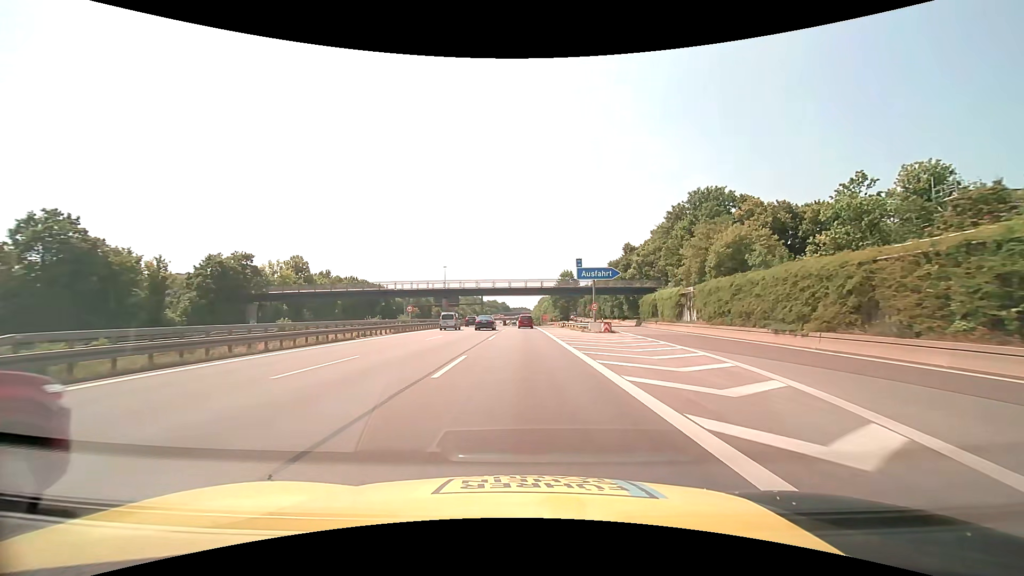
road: motorway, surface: asphalt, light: Day
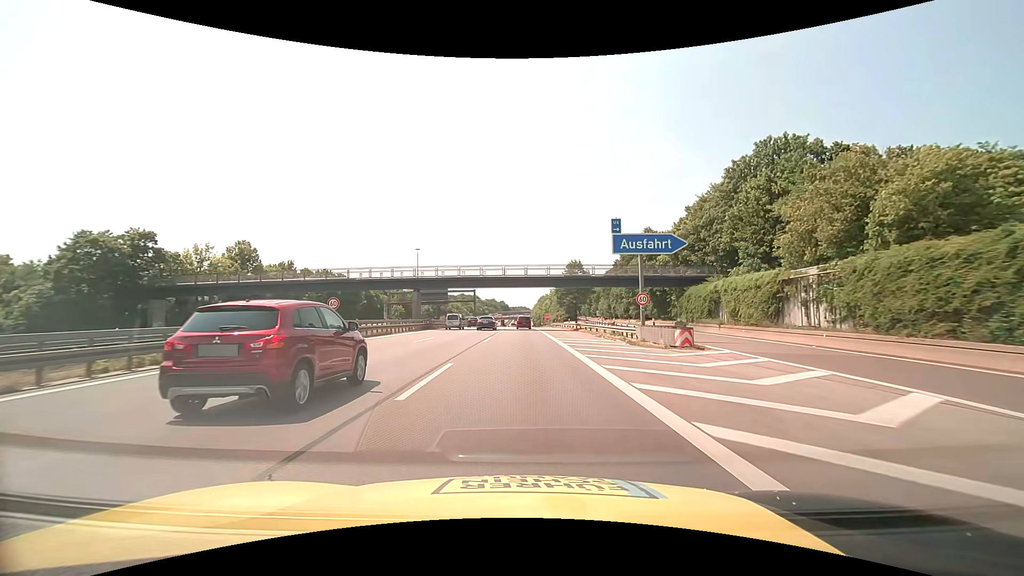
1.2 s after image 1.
(0.0, +20.8) m; 0°
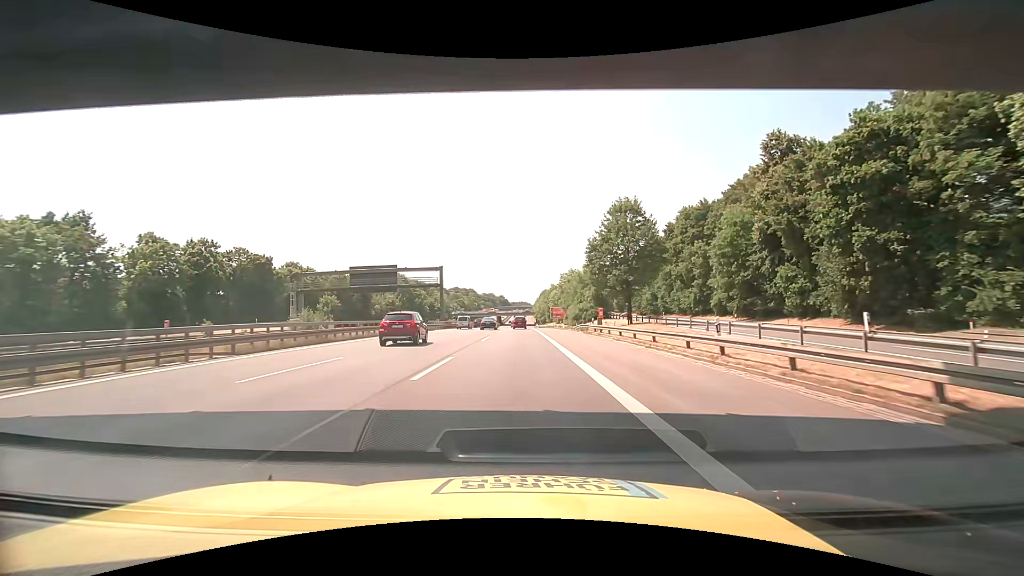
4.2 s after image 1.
(+0.2, +52.1) m; 0°
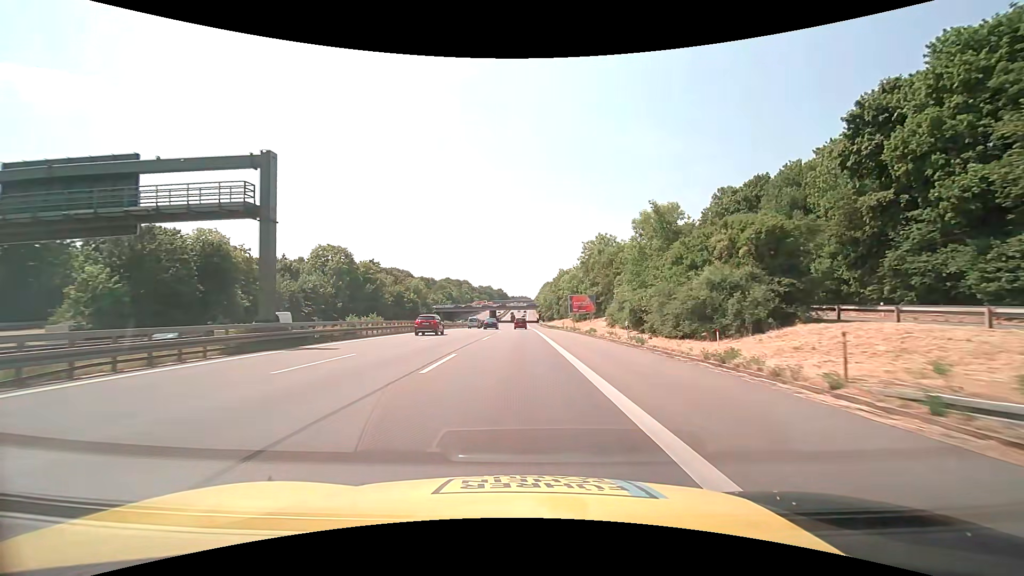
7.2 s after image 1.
(0.0, +52.5) m; 0°
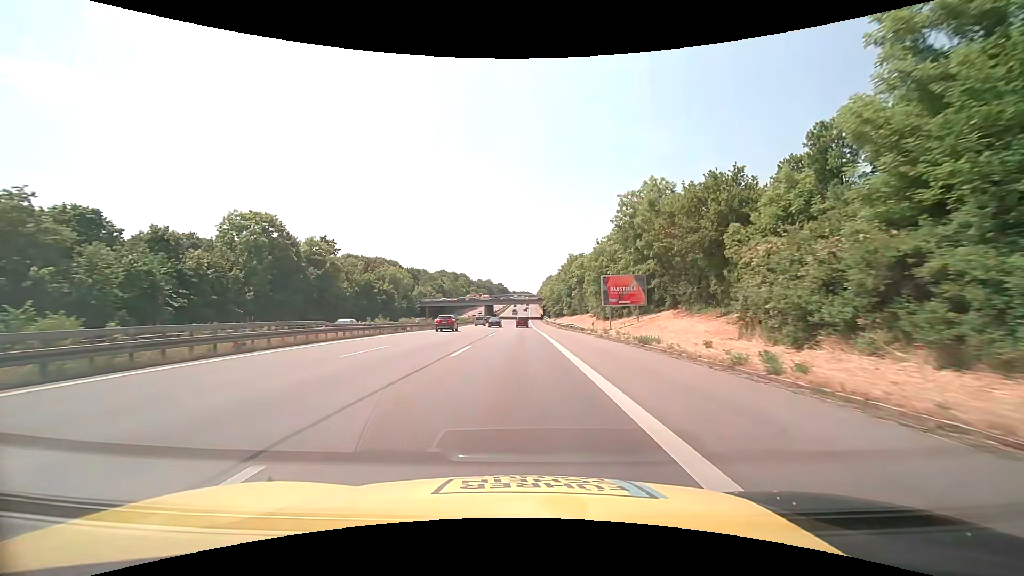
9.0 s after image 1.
(0.0, +31.5) m; 0°
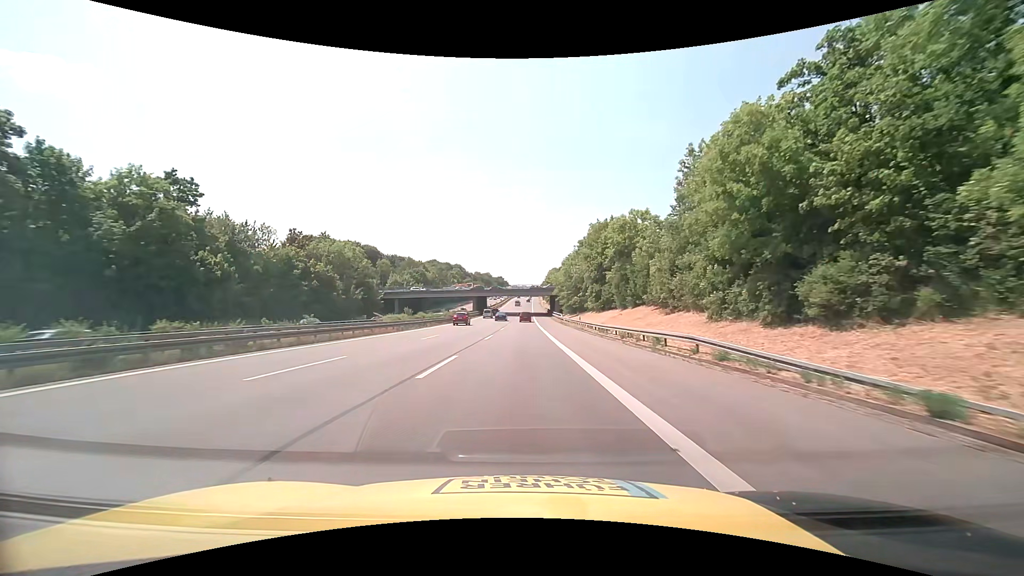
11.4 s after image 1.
(-0.1, +42.1) m; 0°
